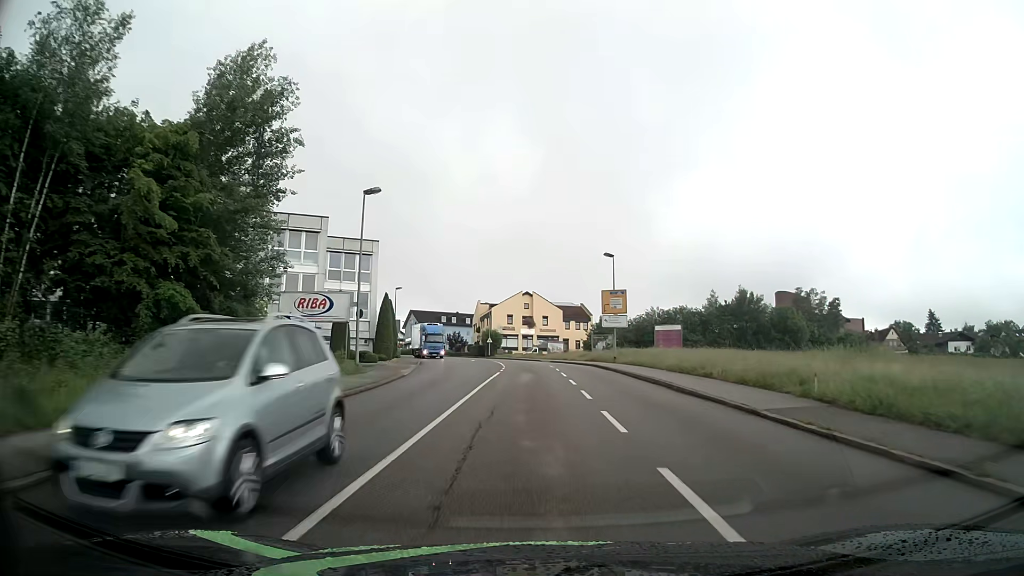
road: tertiary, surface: asphalt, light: Day
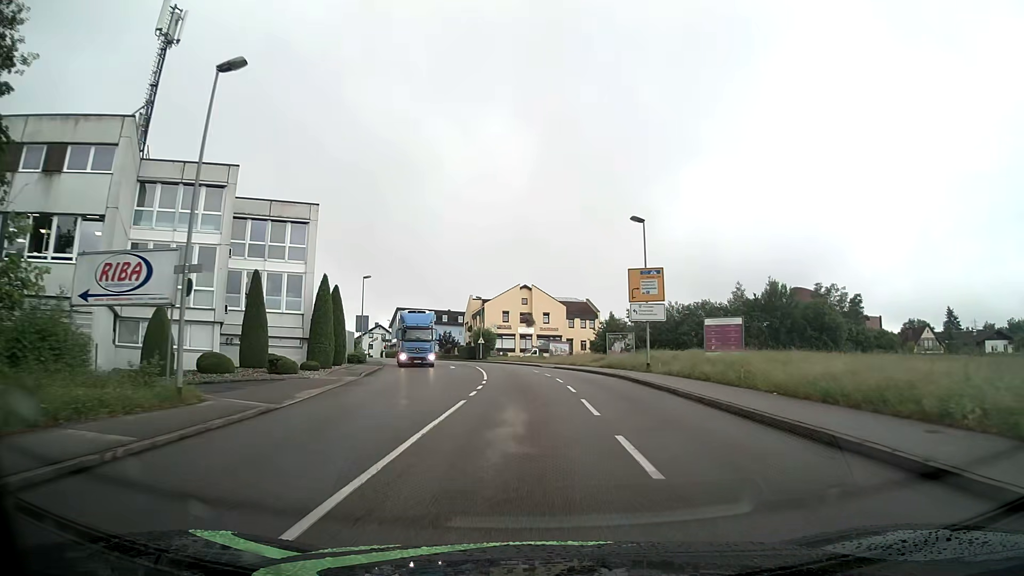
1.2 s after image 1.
(0.0, +15.1) m; 0°
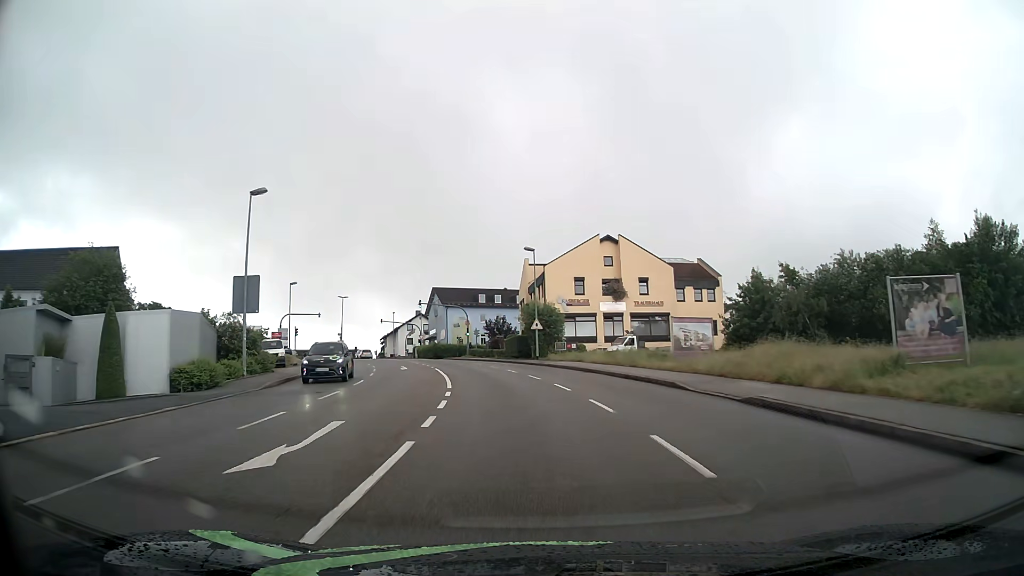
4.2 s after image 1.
(-1.3, +38.0) m; -7°
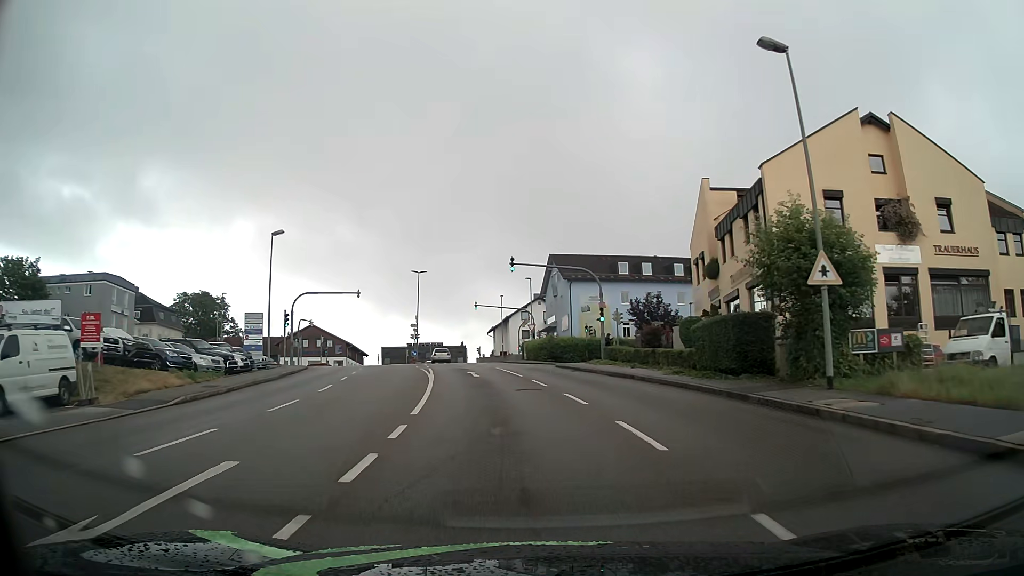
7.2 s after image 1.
(-3.1, +34.1) m; -12°
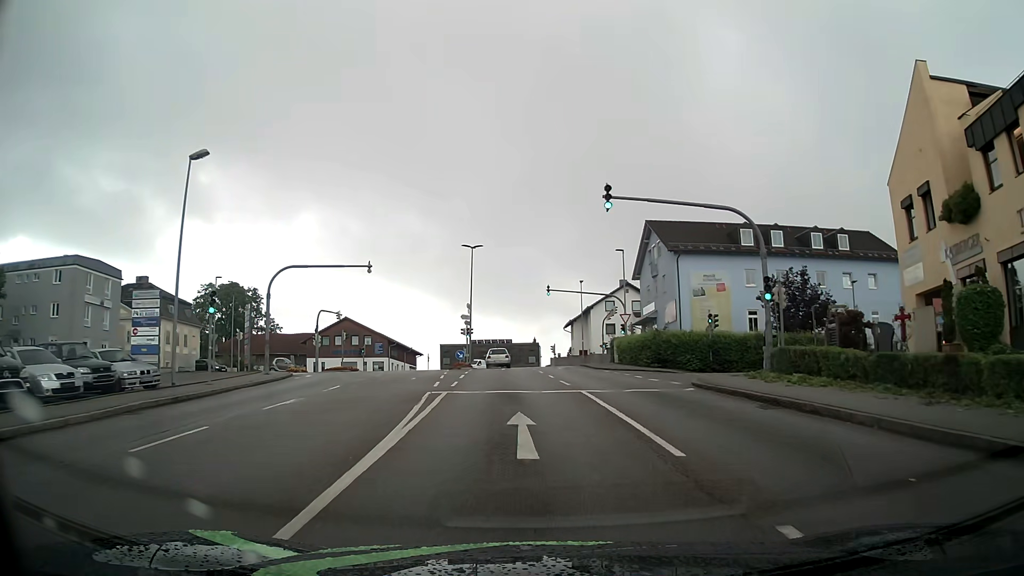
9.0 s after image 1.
(-1.2, +18.4) m; -6°
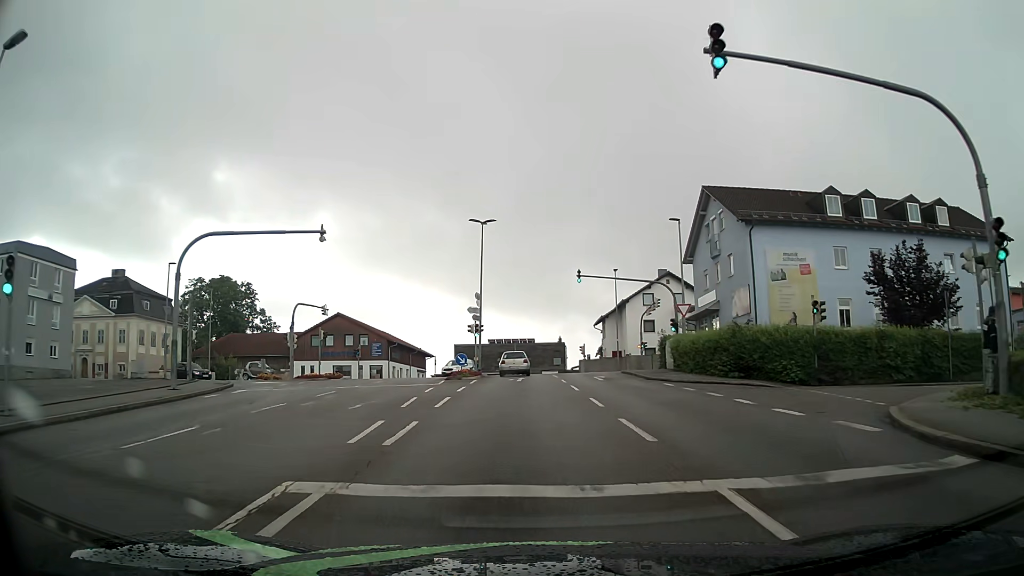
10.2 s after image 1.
(-0.2, +11.9) m; -2°
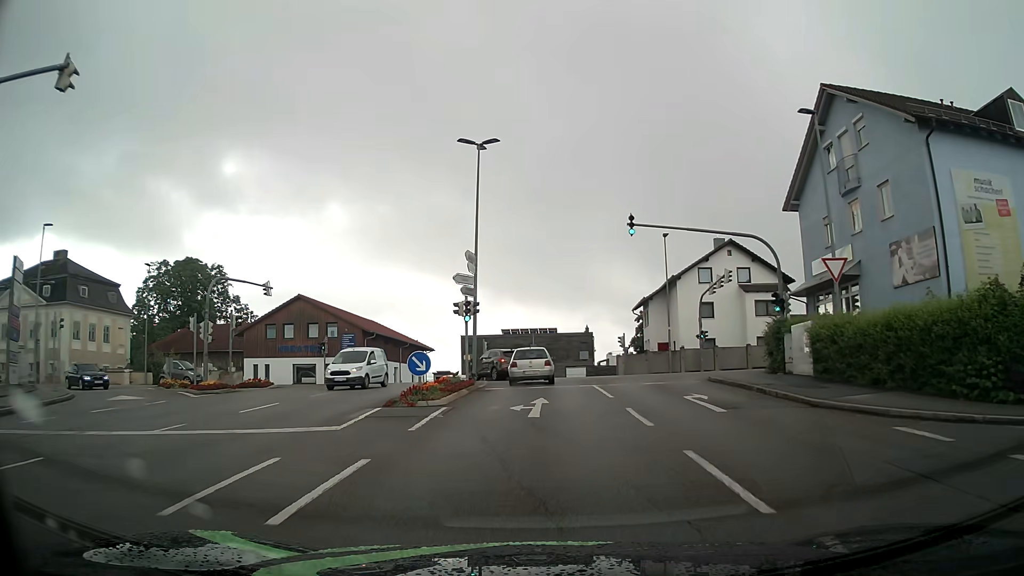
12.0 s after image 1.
(-0.3, +16.4) m; -2°
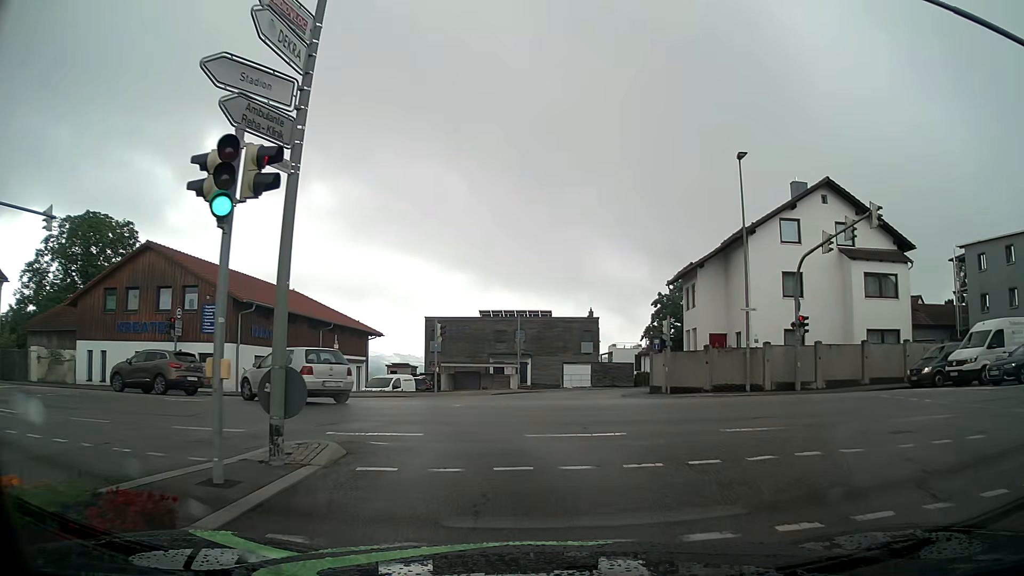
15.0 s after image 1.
(+0.2, +20.1) m; +1°
